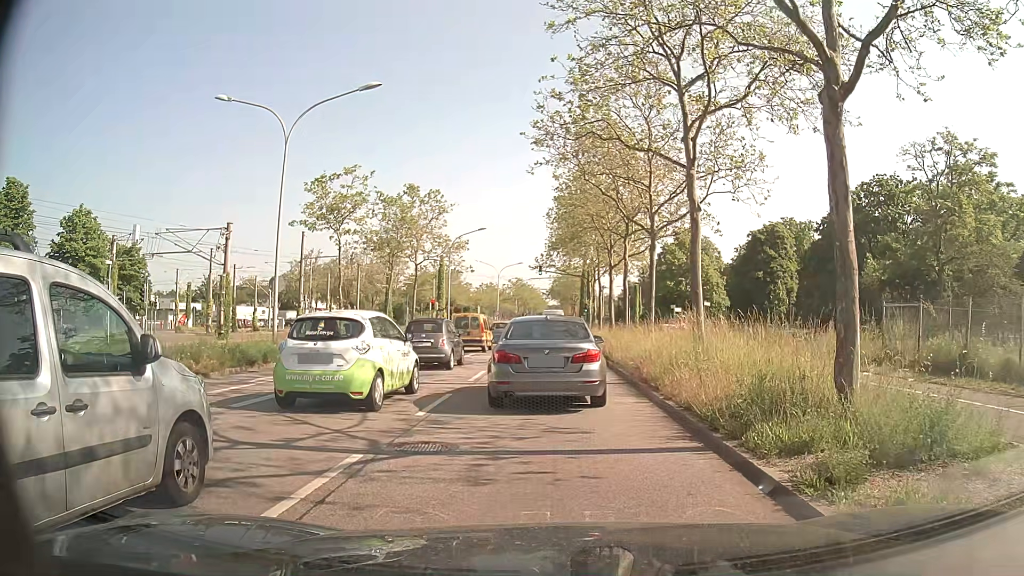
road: primary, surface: asphalt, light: Day
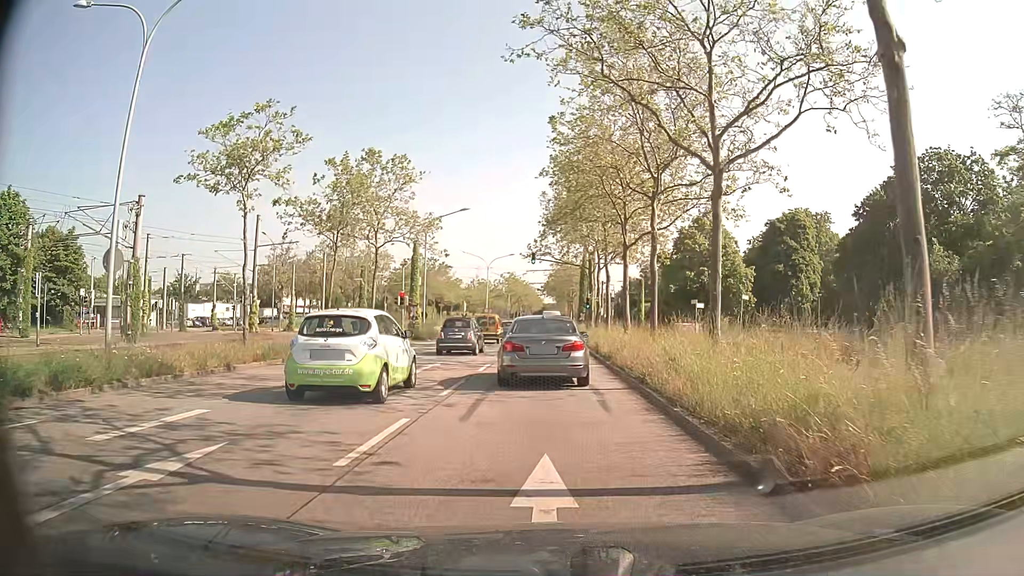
(0.0, +10.2) m; -1°
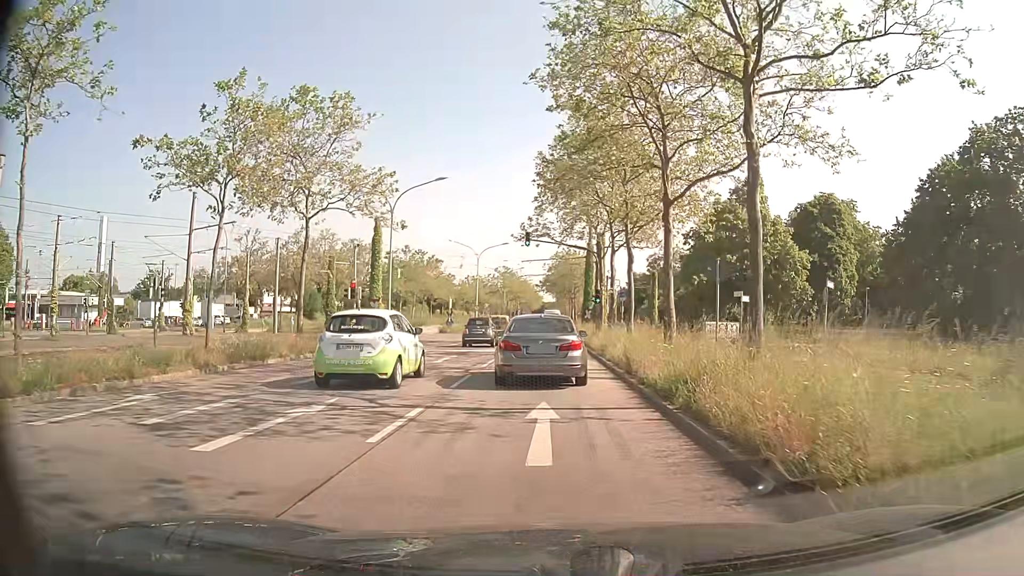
(+0.2, +11.1) m; +1°
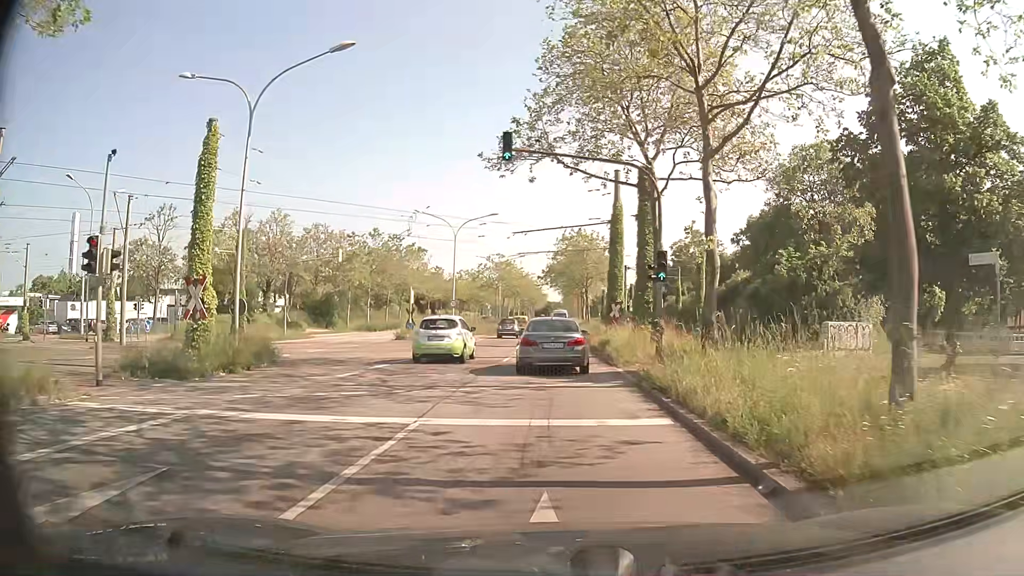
(-0.2, +21.0) m; -1°
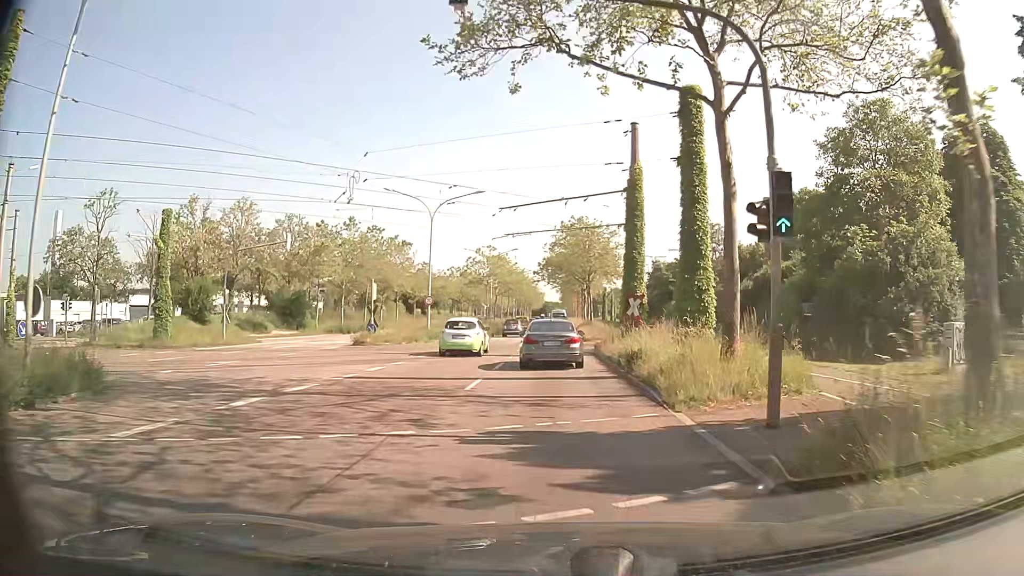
(0.0, +9.5) m; +1°
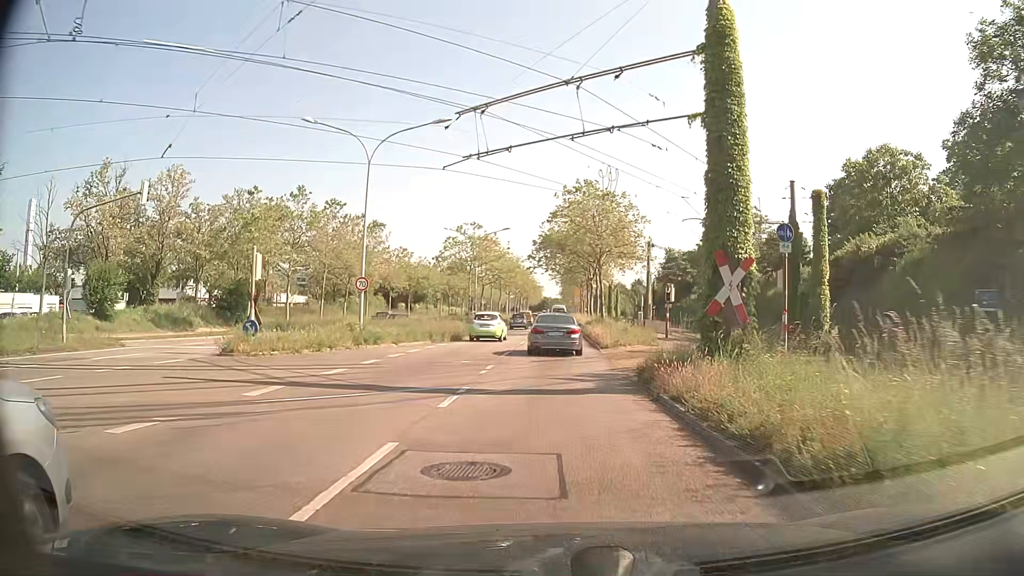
(-0.2, +15.5) m; 0°
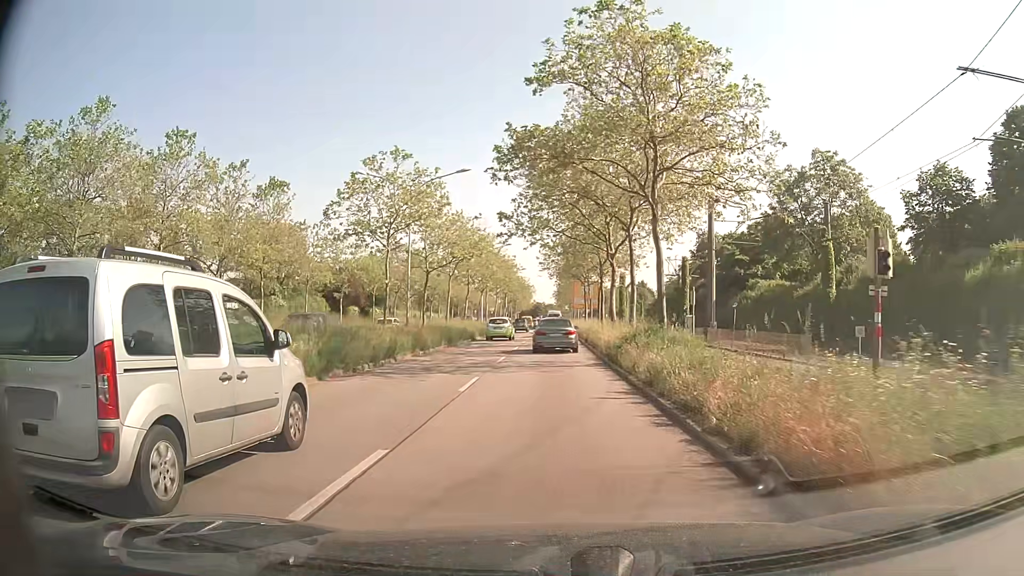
(-0.1, +29.0) m; 0°
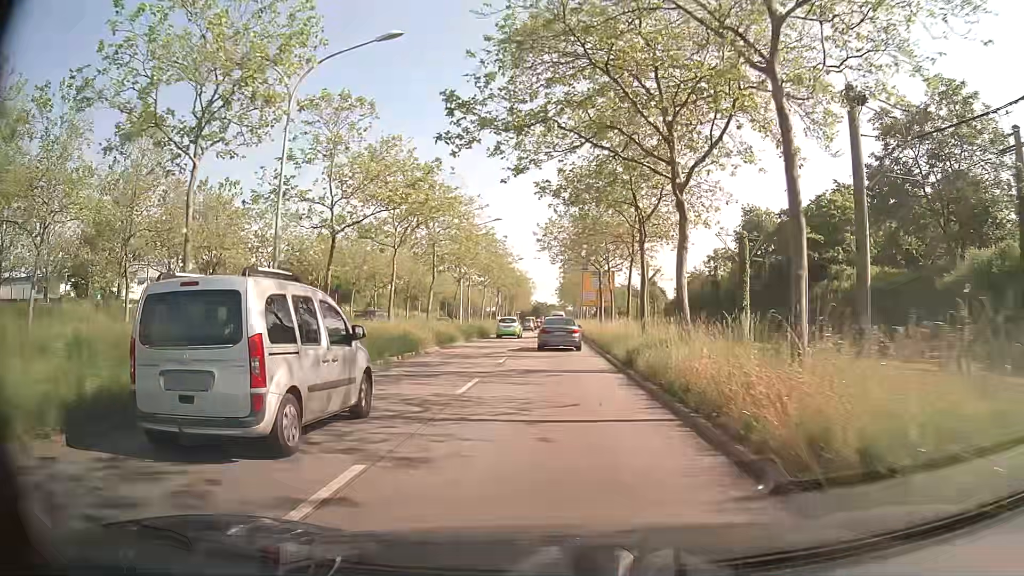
(0.0, +19.2) m; 0°
